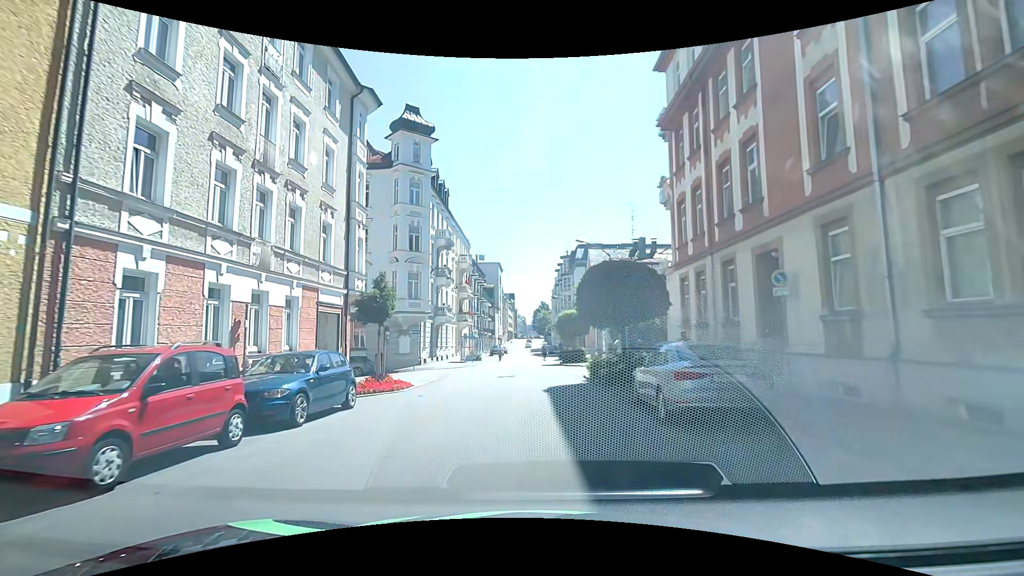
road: tertiary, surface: asphalt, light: Day
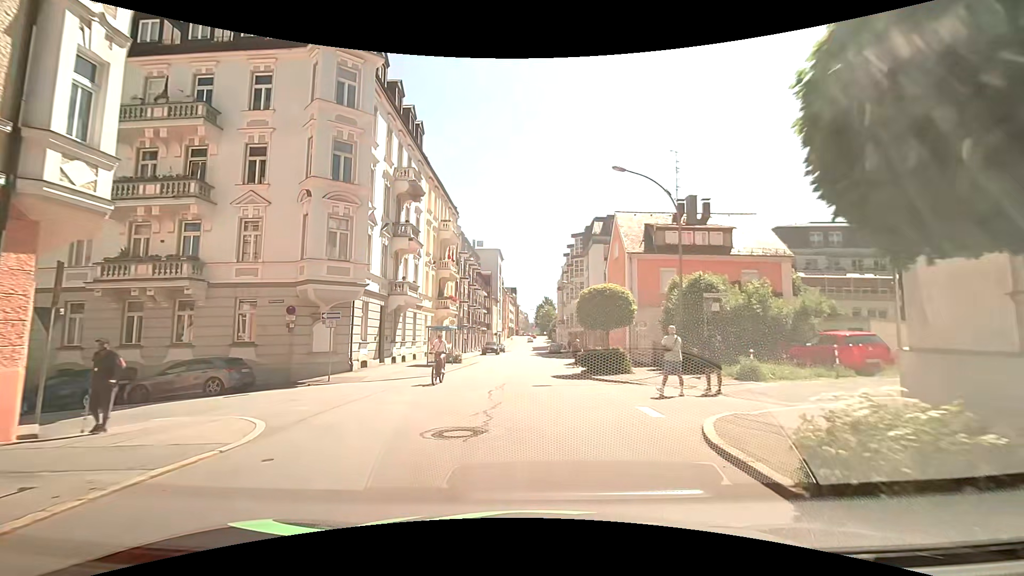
(+0.1, +15.2) m; +2°
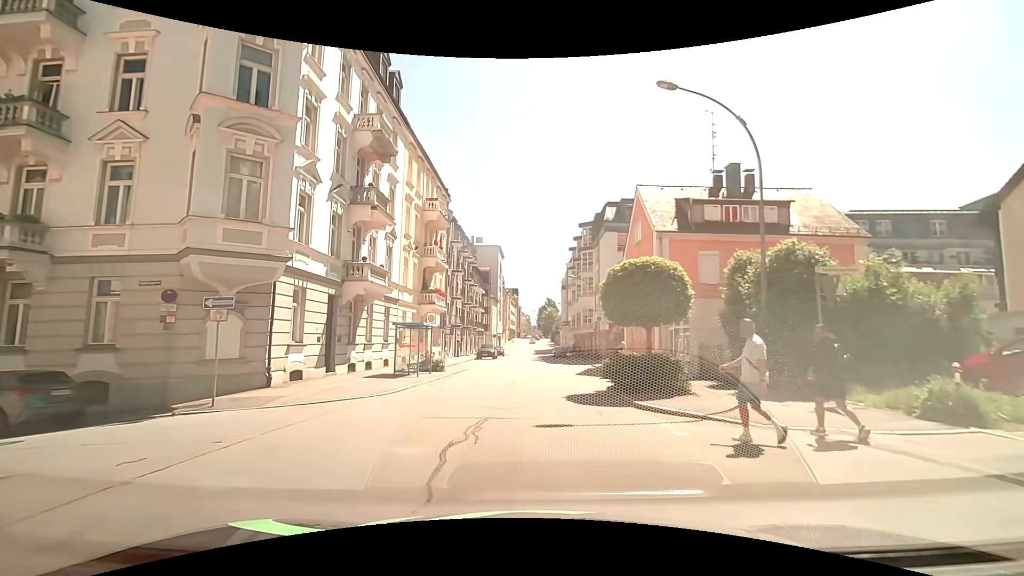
(-0.2, +7.5) m; -2°
(0, +10) (0, +20) (0, +30) (+1, +40) (+1, +50) (+1, +60) (+1, +70) (+2, +80) (+2, +90) (+3, +100) m
